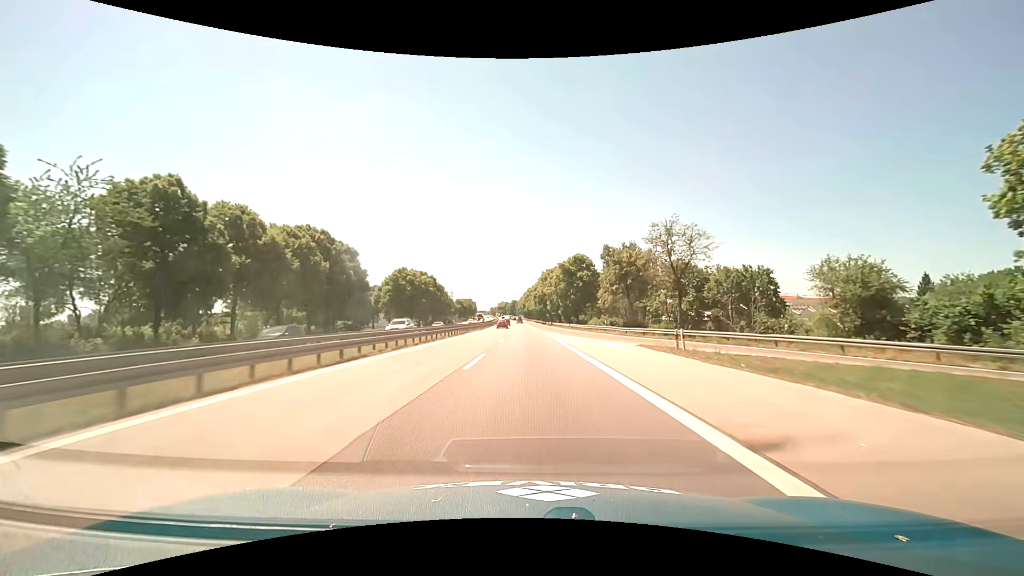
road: motorway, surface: asphalt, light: Day
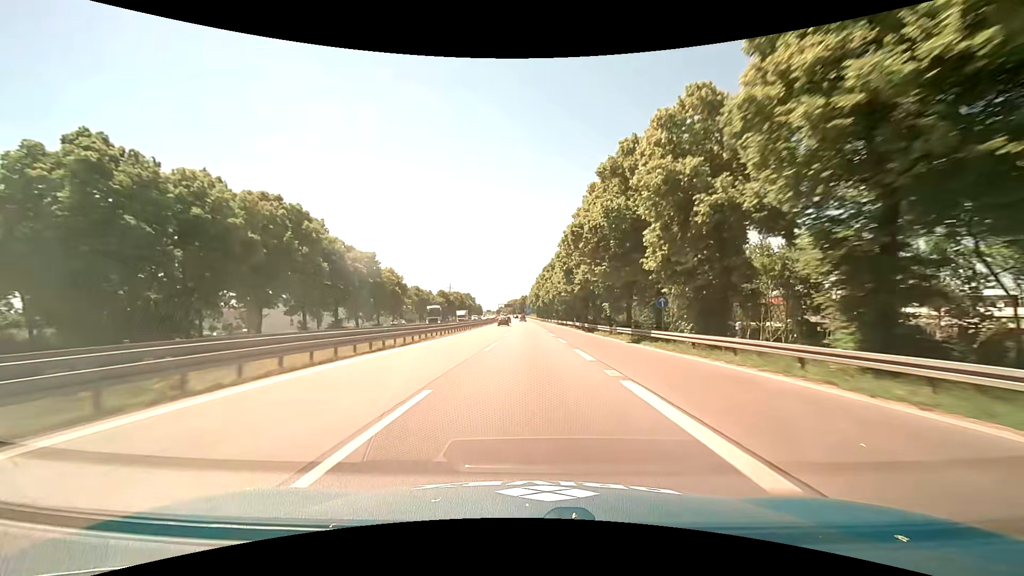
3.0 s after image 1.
(-1.0, +82.8) m; -1°
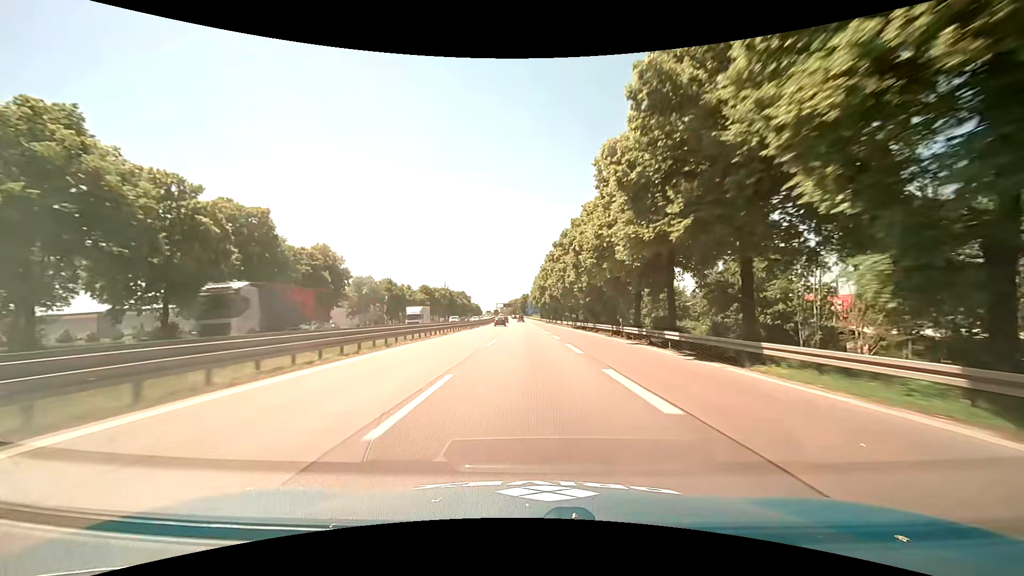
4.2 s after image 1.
(-0.2, +33.3) m; 0°
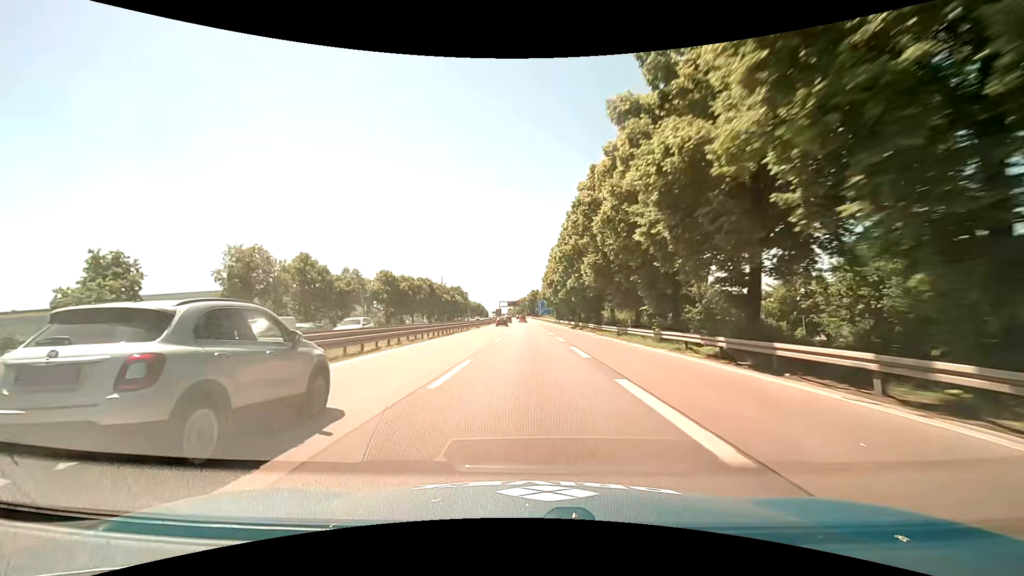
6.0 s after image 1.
(-0.2, +50.1) m; -1°
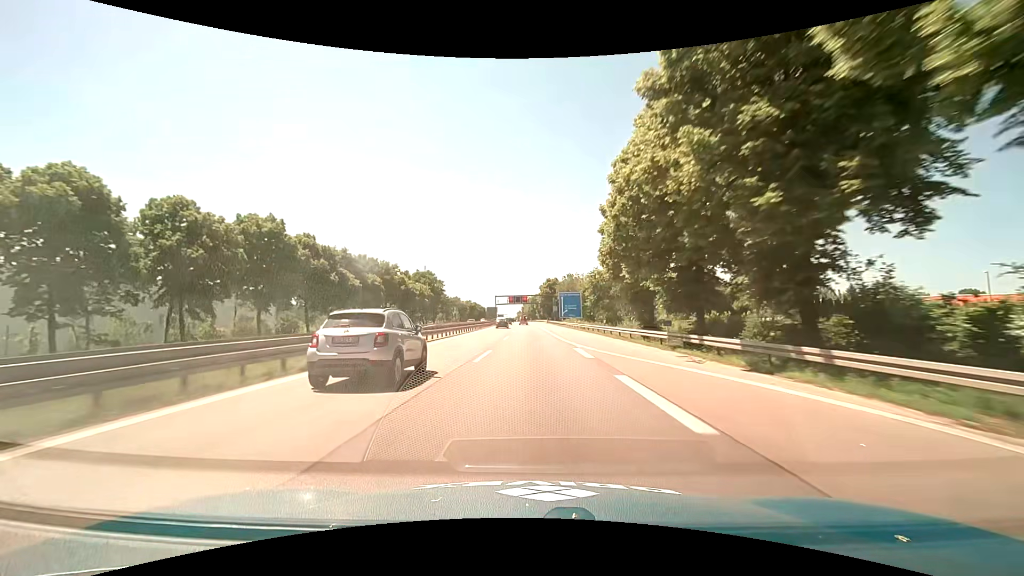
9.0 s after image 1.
(-0.7, +83.5) m; -1°
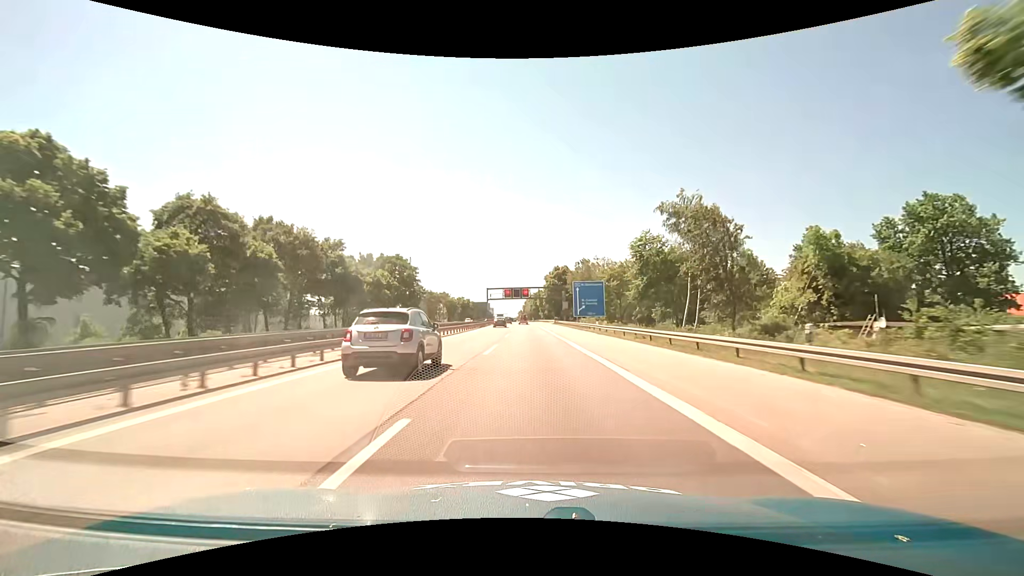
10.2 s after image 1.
(-0.2, +33.2) m; 0°
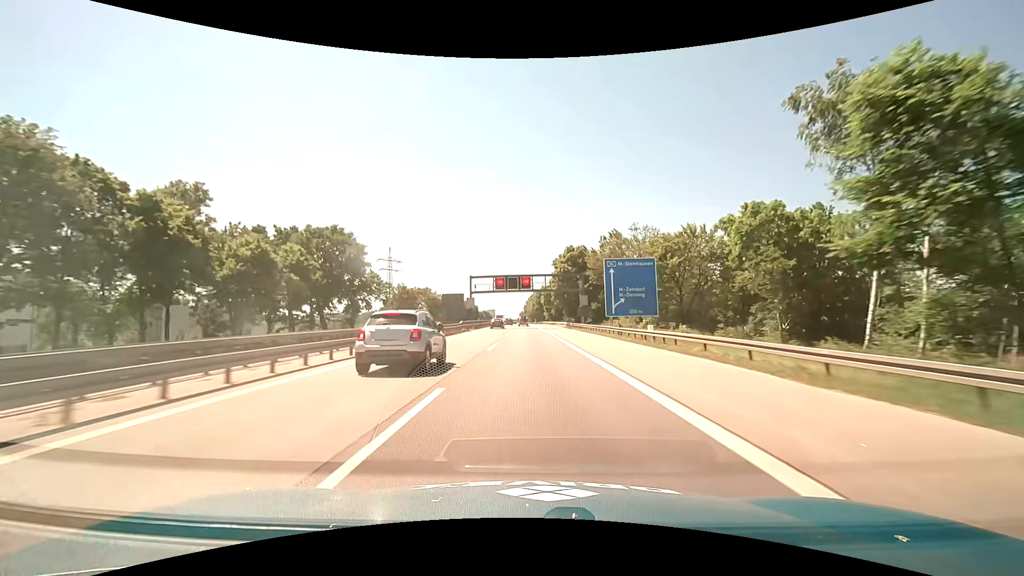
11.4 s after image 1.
(0.0, +33.1) m; 0°
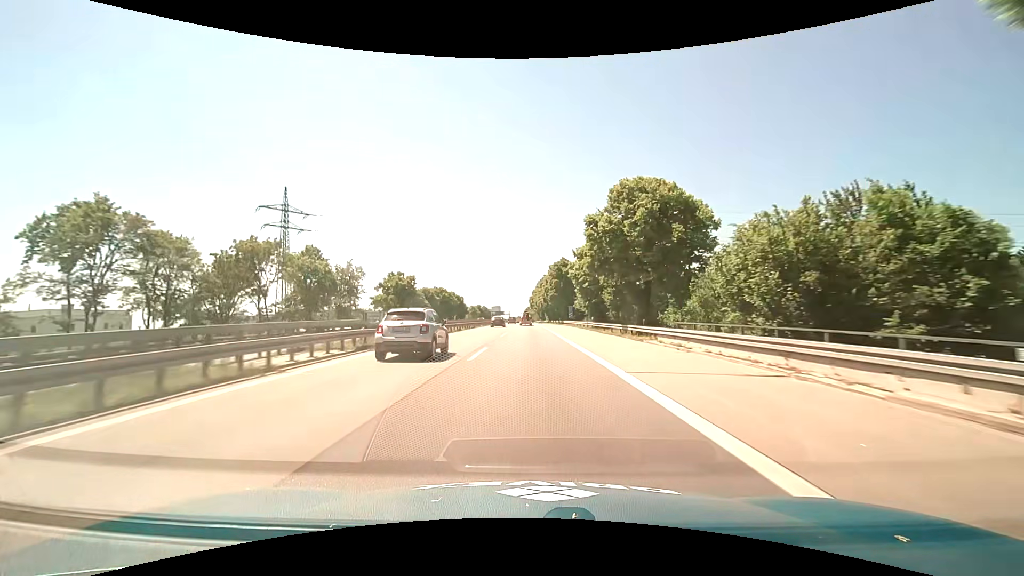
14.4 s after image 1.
(-0.5, +78.4) m; 0°
